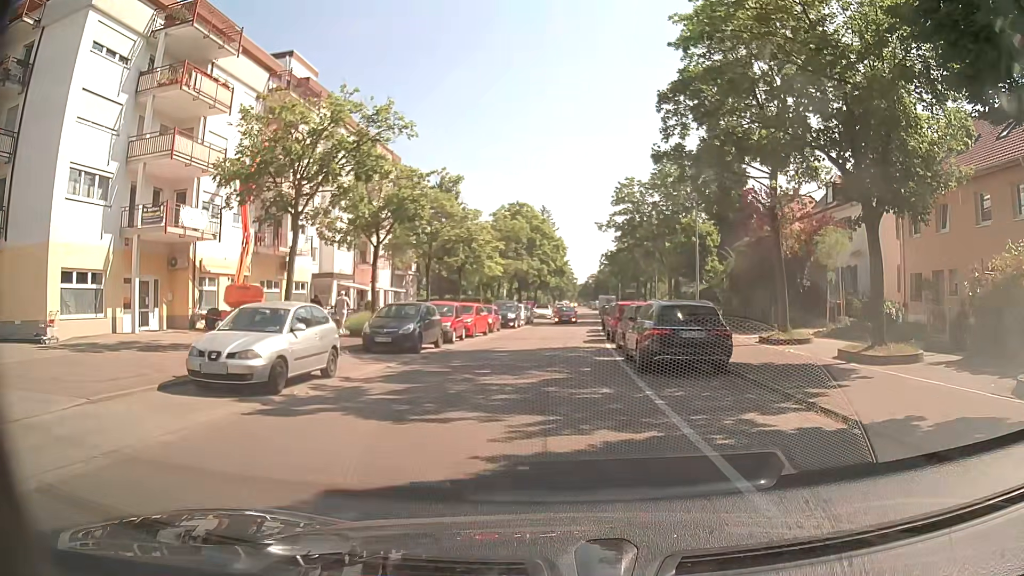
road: residential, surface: asphalt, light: Day
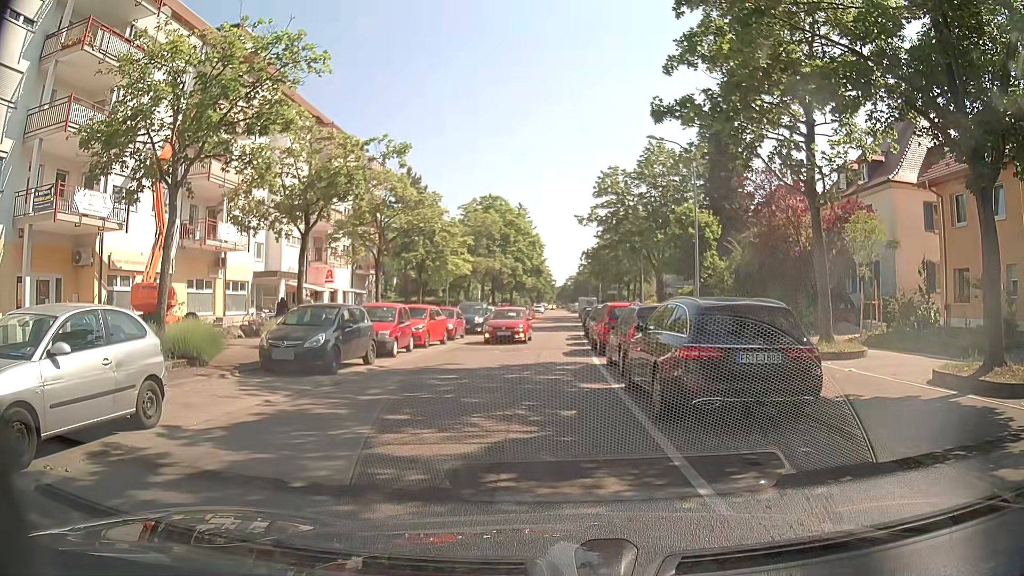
(+0.2, +5.2) m; +3°
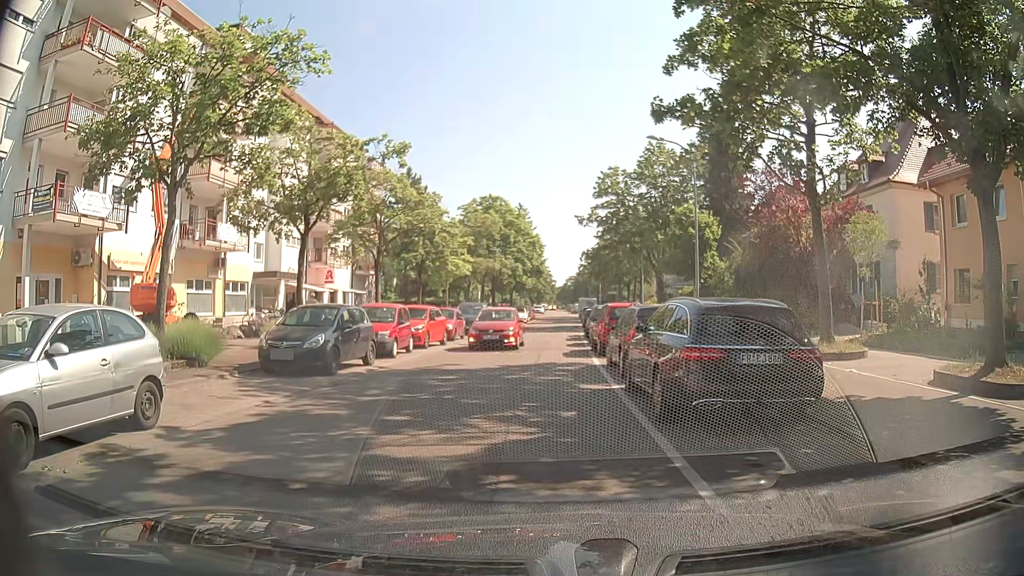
(0.0, +0.1) m; 0°
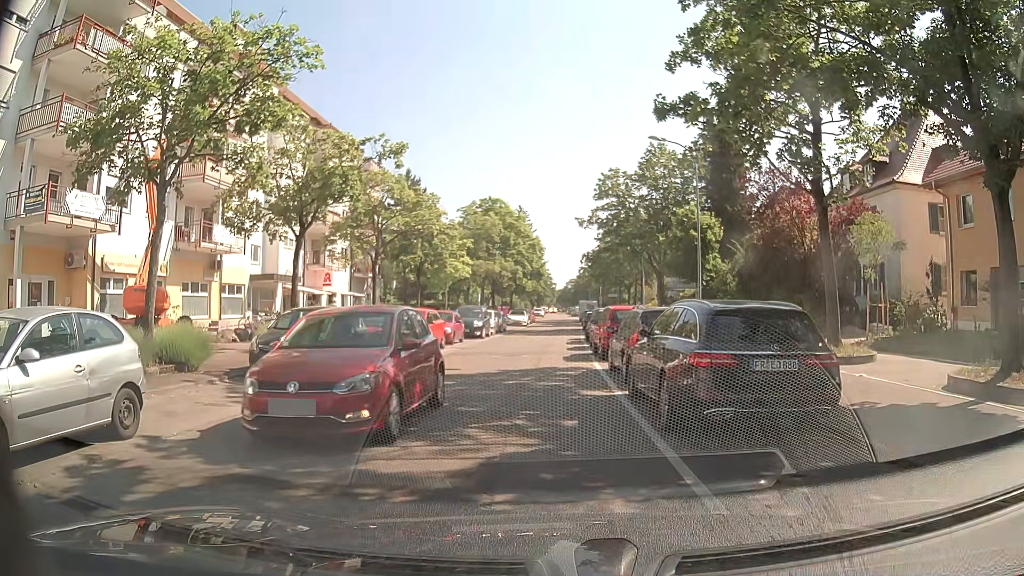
(0.0, +0.5) m; 0°
